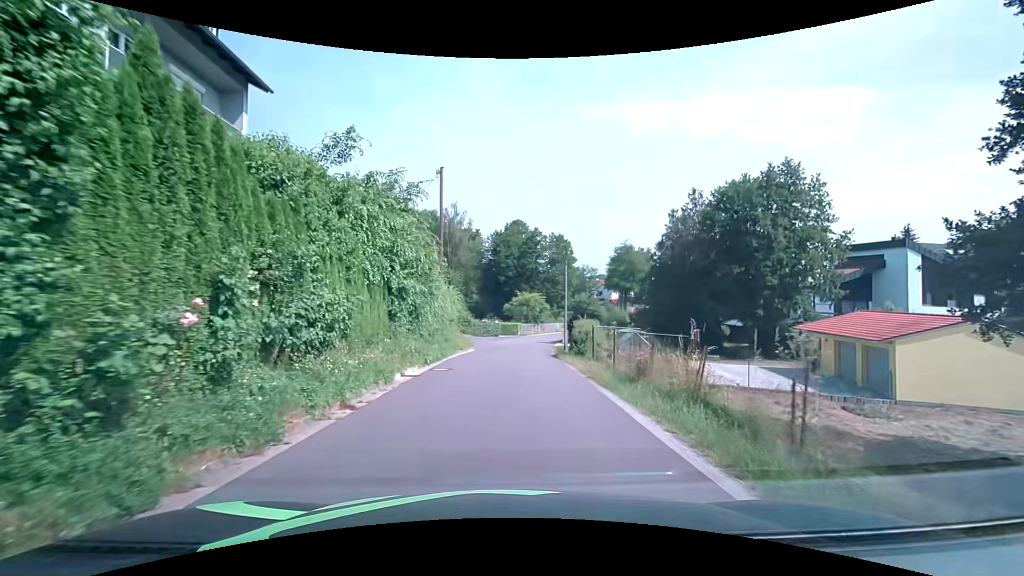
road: residential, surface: asphalt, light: Day
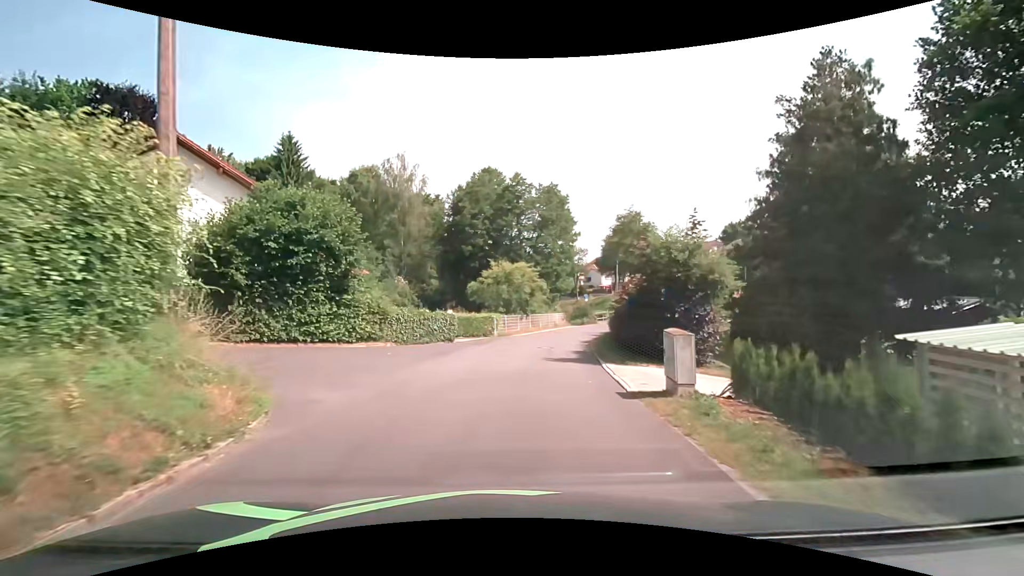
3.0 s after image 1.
(+0.7, +26.4) m; +3°
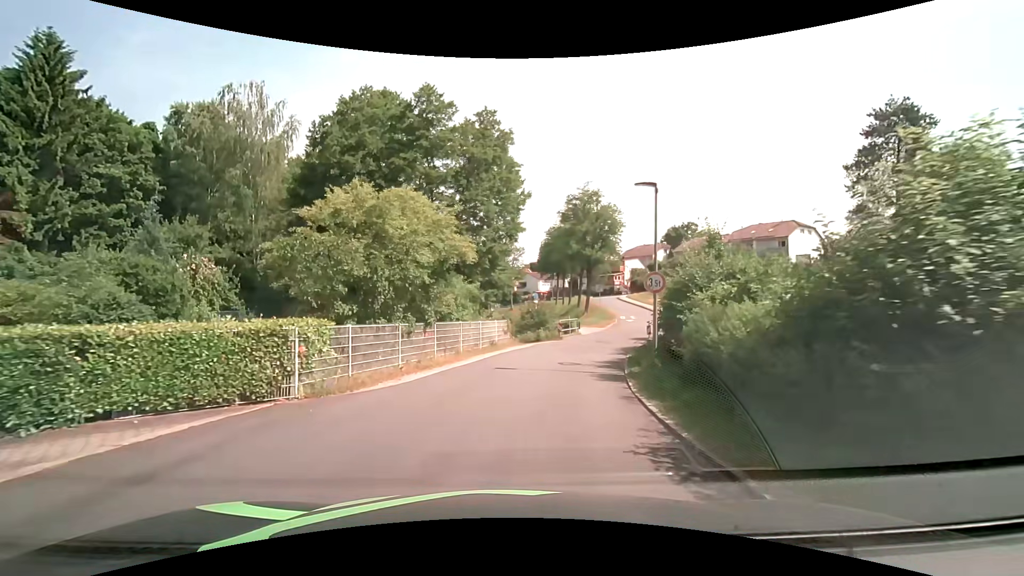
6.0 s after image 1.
(+1.6, +21.7) m; +9°
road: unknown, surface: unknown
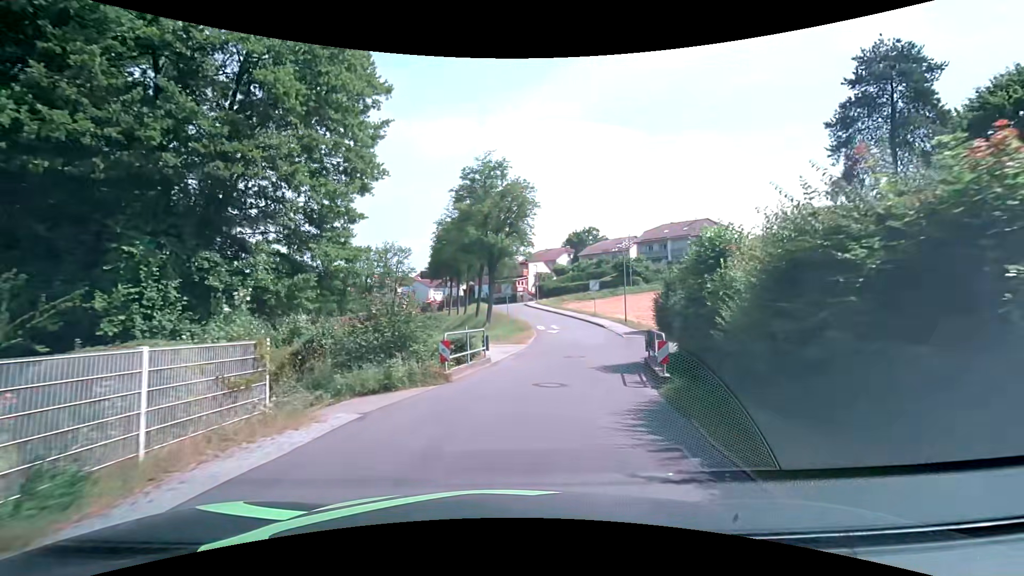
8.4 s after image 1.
(+1.6, +17.0) m; +12°
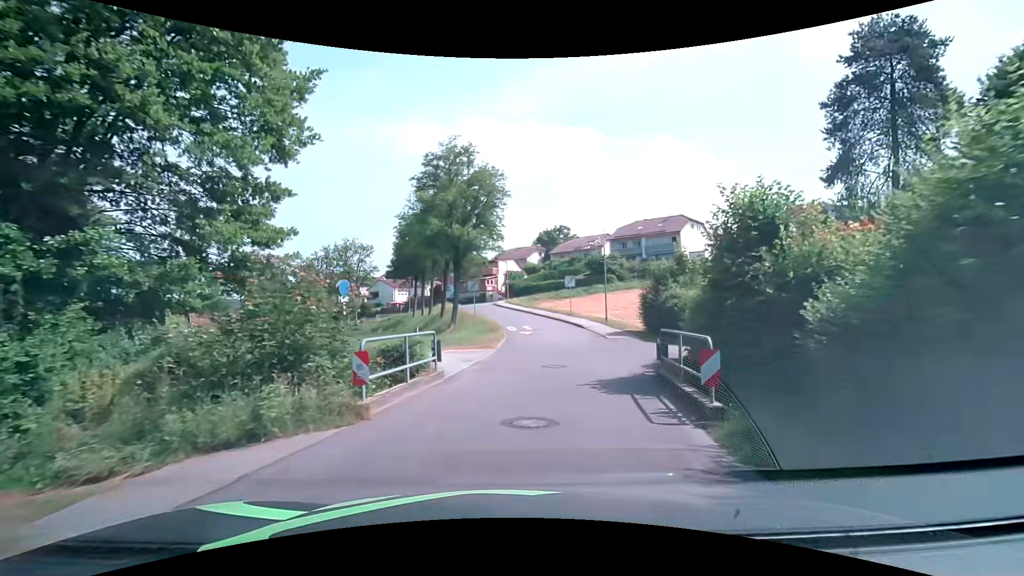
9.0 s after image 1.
(+0.1, +4.3) m; +3°
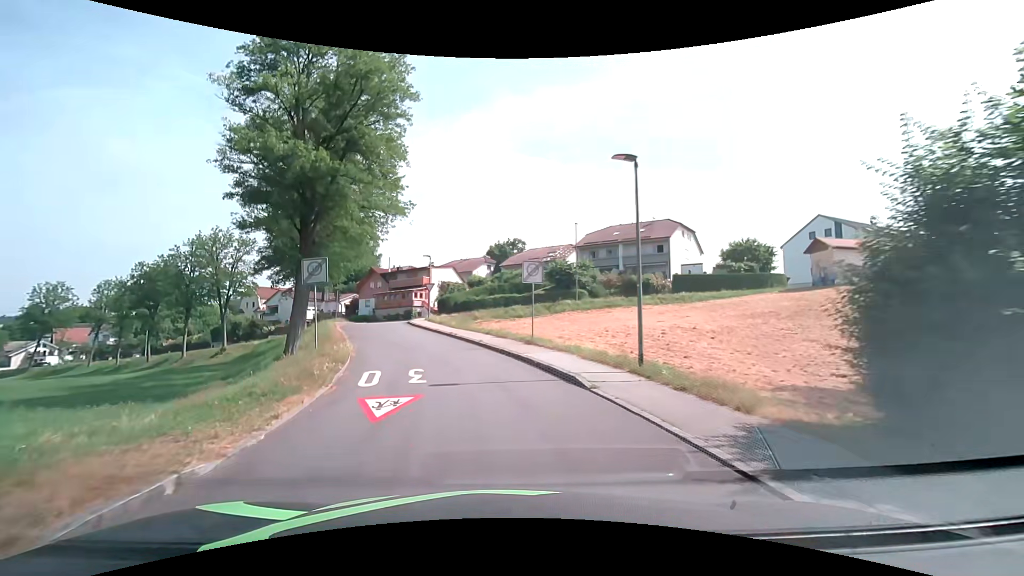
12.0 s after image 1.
(+2.0, +21.7) m; +5°
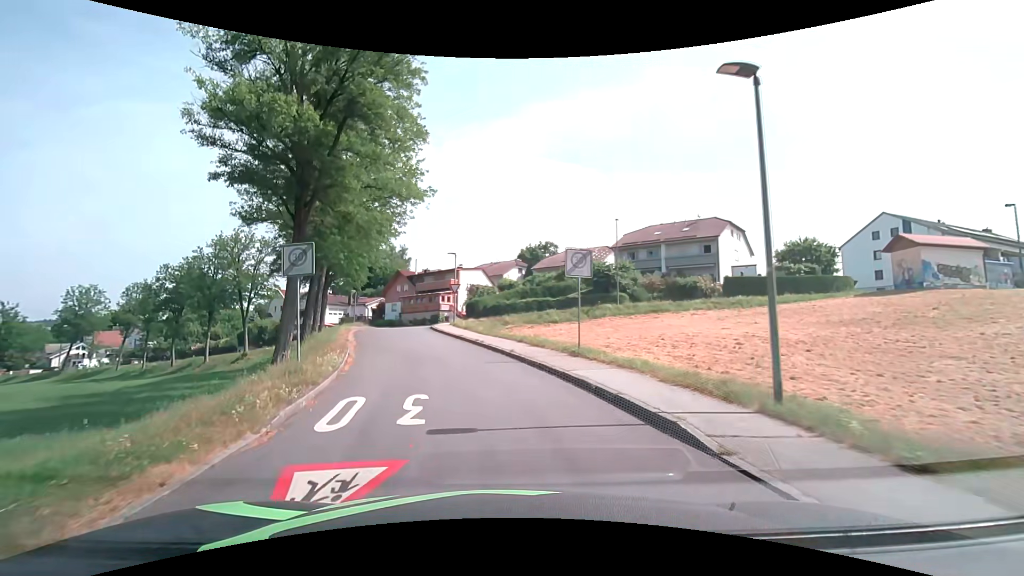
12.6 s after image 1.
(-0.1, +4.4) m; -4°
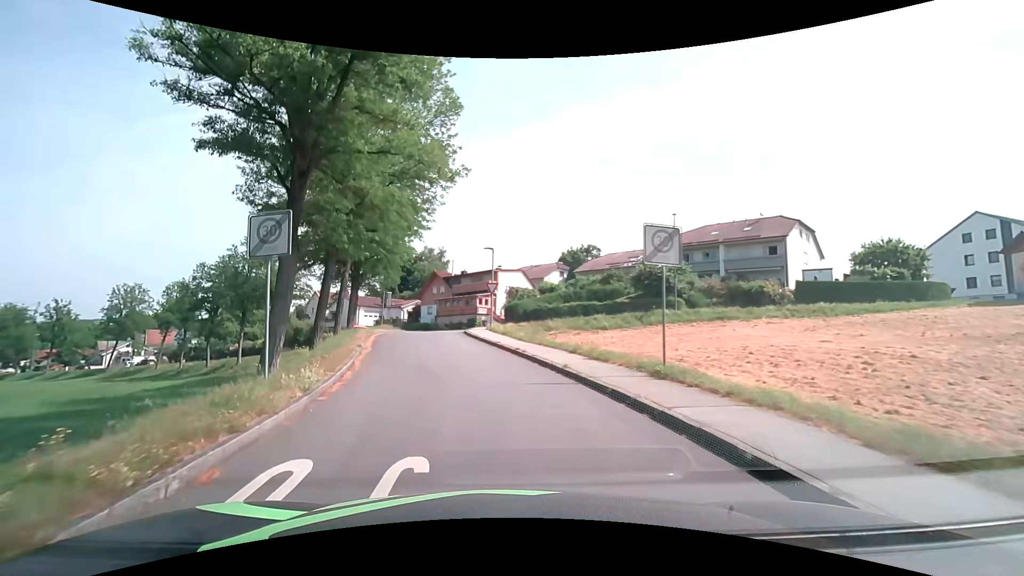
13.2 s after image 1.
(-0.2, +4.3) m; -5°
